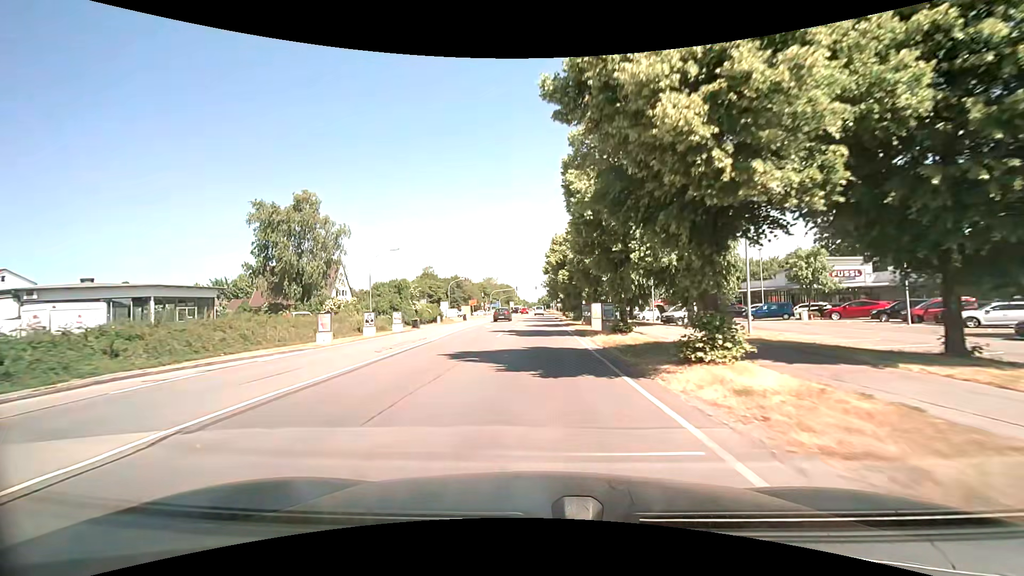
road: secondary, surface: asphalt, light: Day
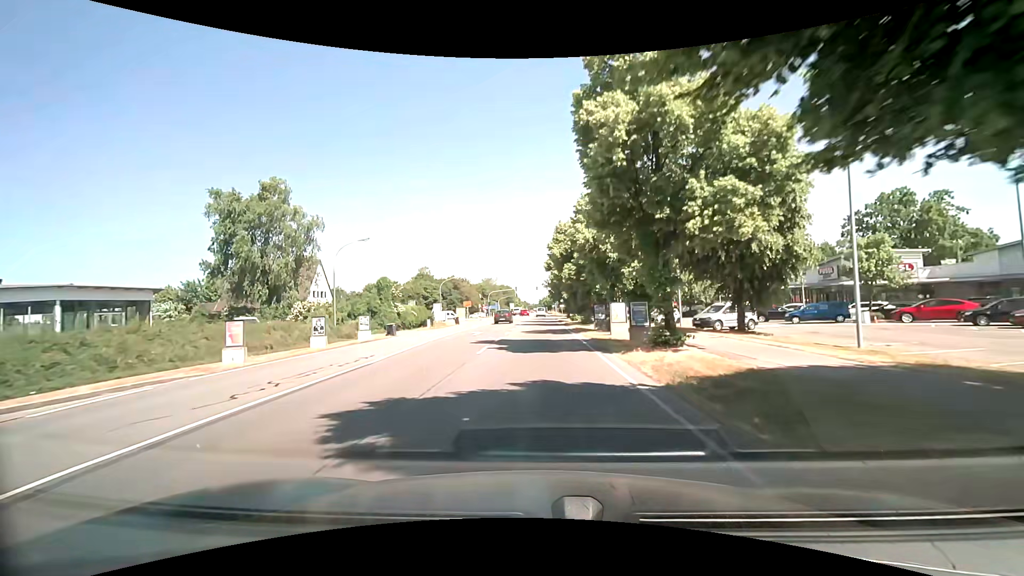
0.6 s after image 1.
(0.0, +8.1) m; 0°
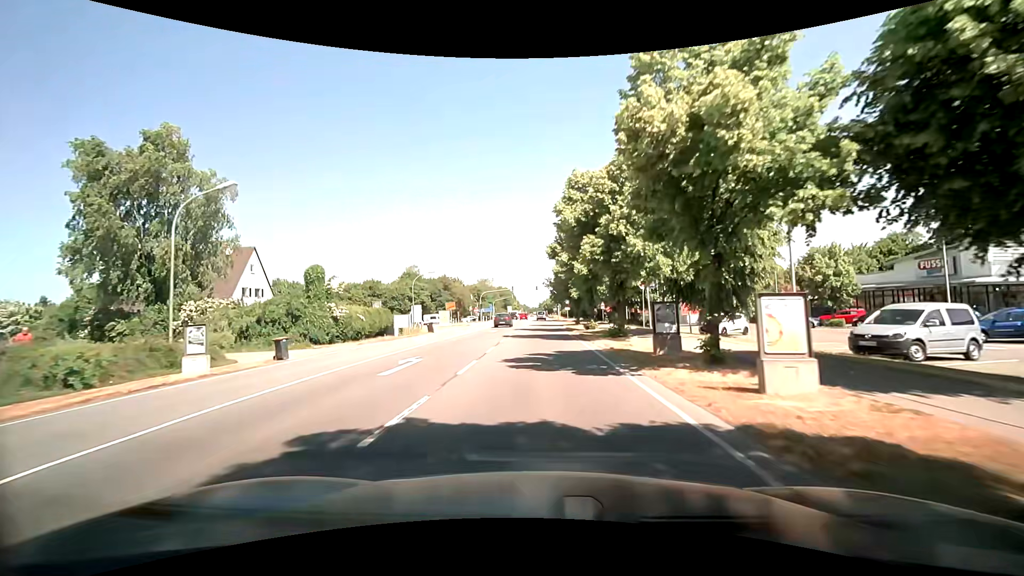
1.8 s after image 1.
(+0.1, +16.3) m; 0°
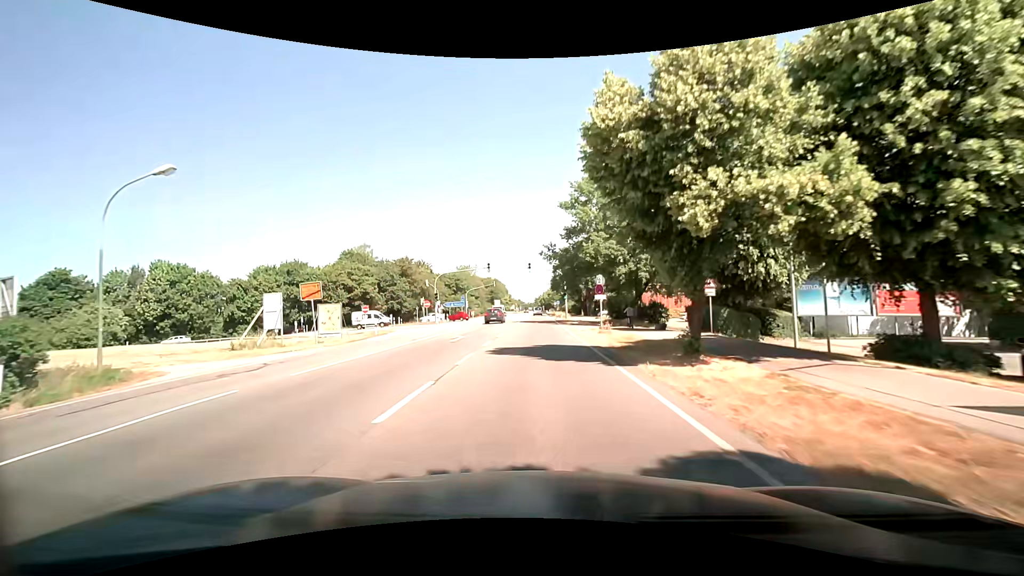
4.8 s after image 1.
(+0.4, +41.0) m; +1°
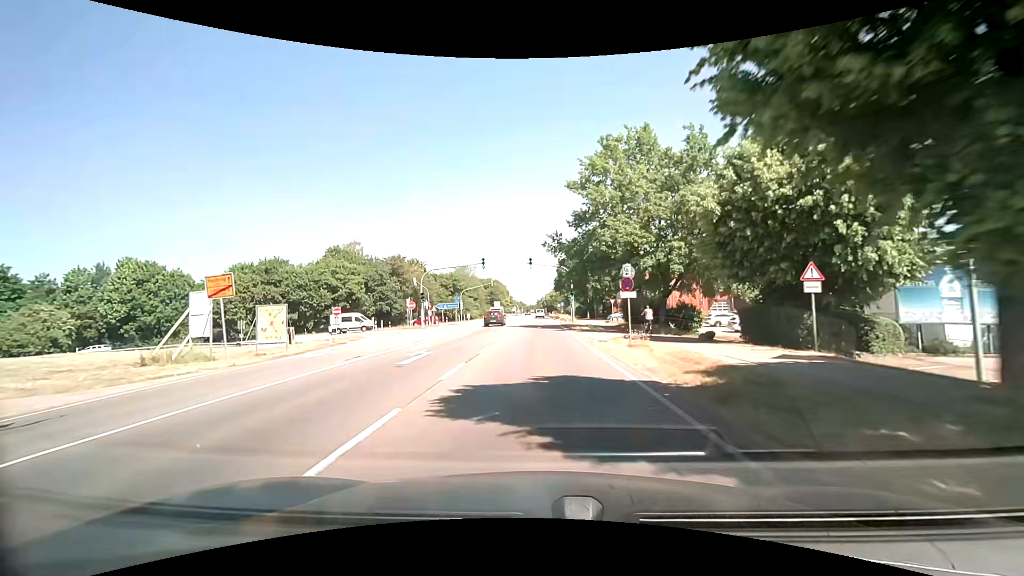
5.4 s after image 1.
(0.0, +8.2) m; -1°
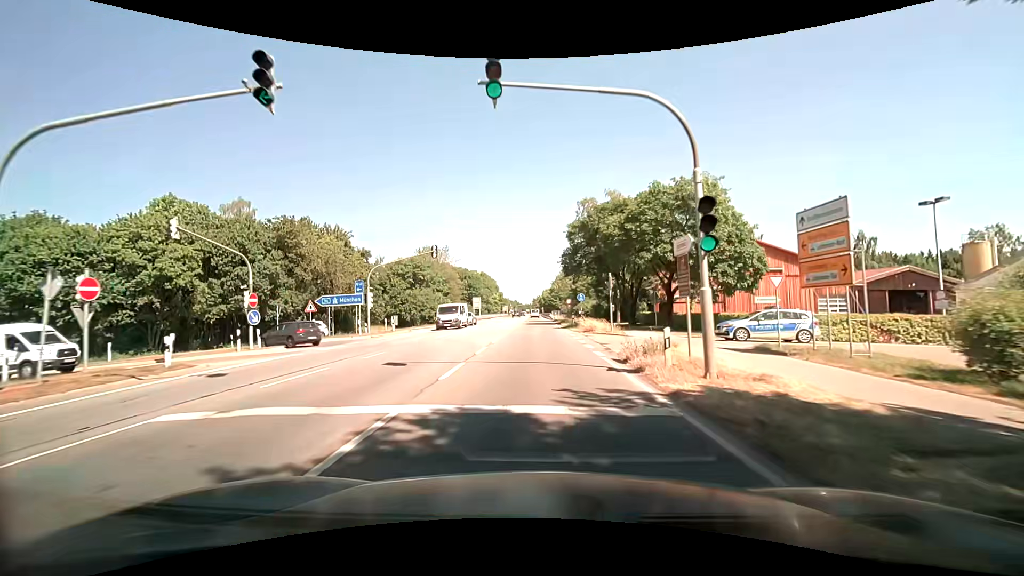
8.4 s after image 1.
(+0.1, +41.1) m; +1°
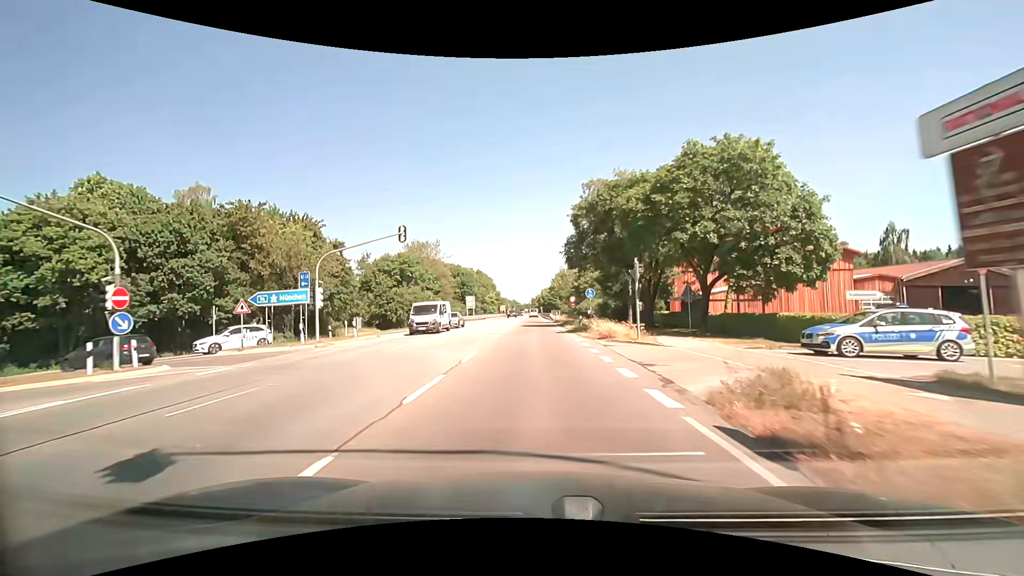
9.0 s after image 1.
(0.0, +8.3) m; 0°
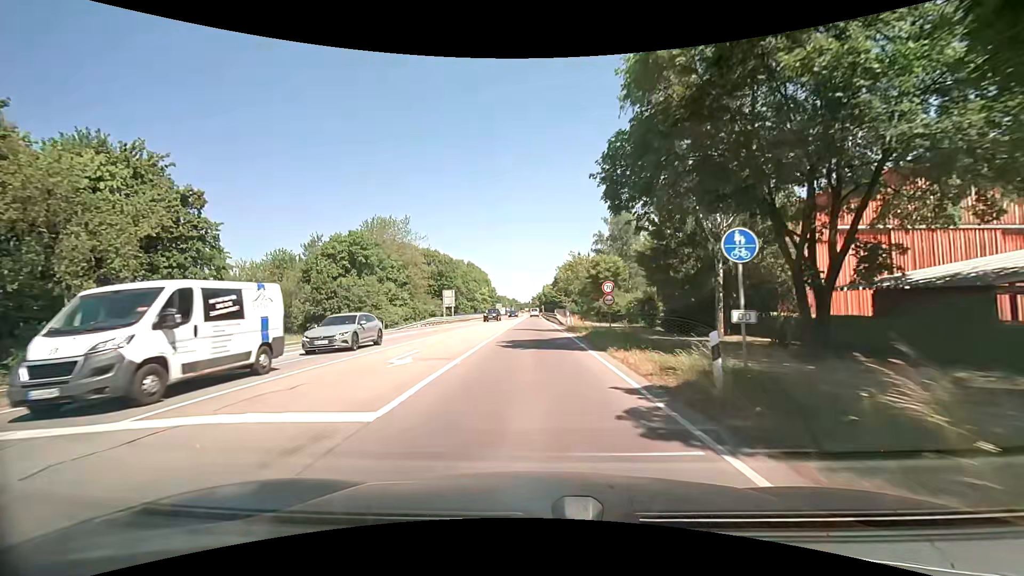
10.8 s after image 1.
(0.0, +24.6) m; 0°
(0, +10) (0, +20) (0, +30) (0, +40) (0, +50) (0, +60) (-1, +70) (0, +80) (0, +90) (0, +100) m
